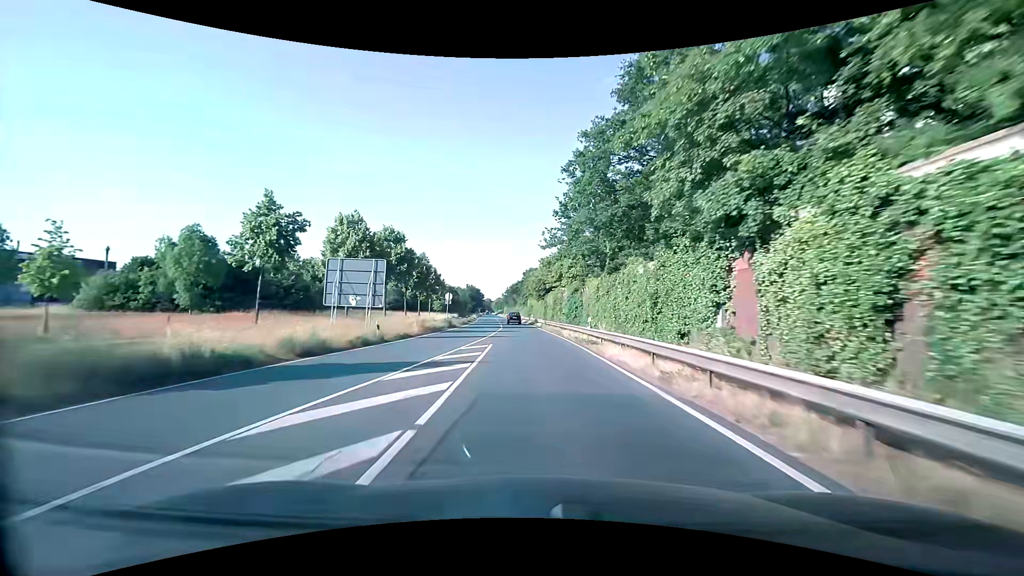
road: primary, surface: asphalt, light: Day
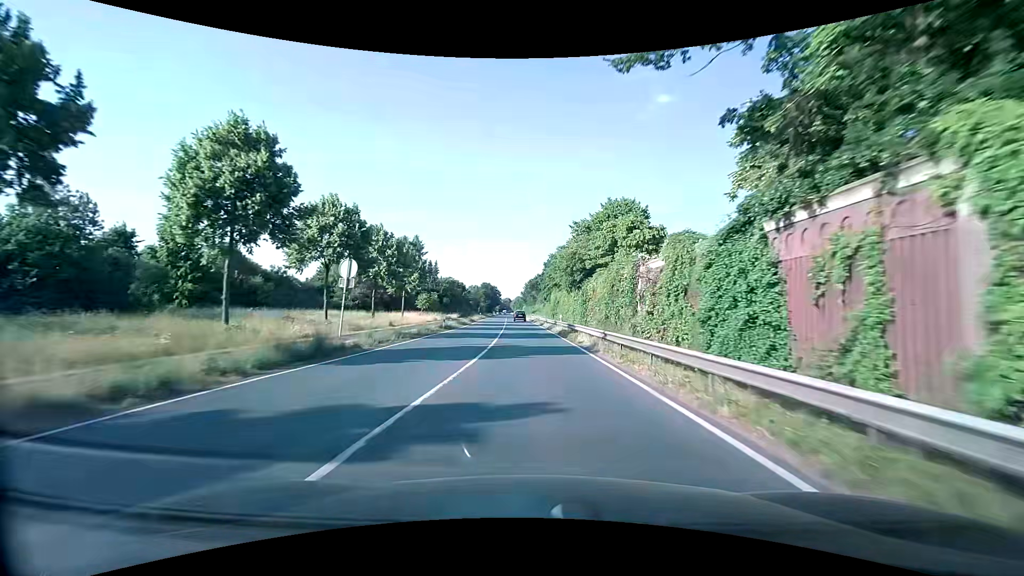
(-0.8, +32.3) m; -2°
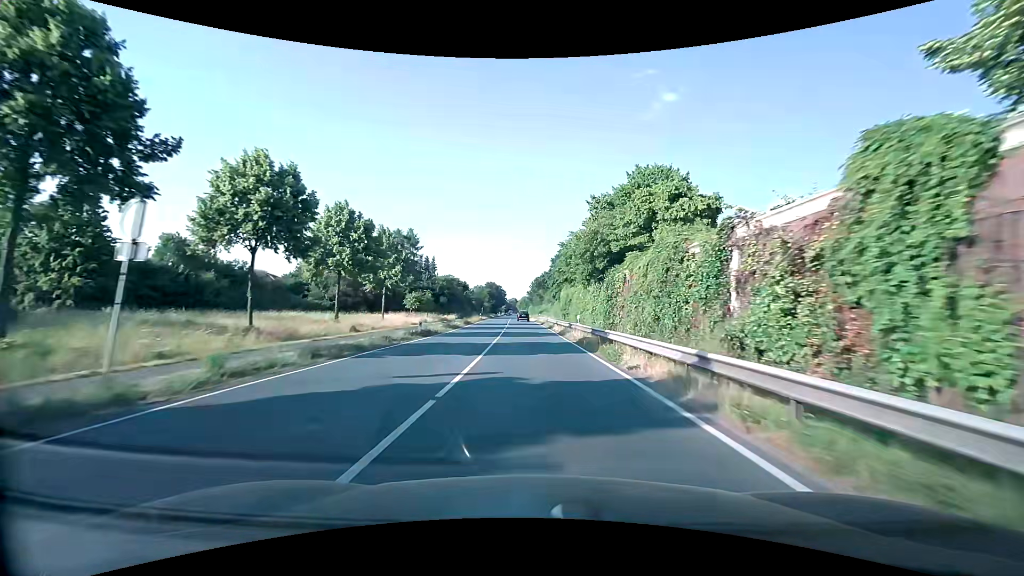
(-0.1, +10.8) m; -1°
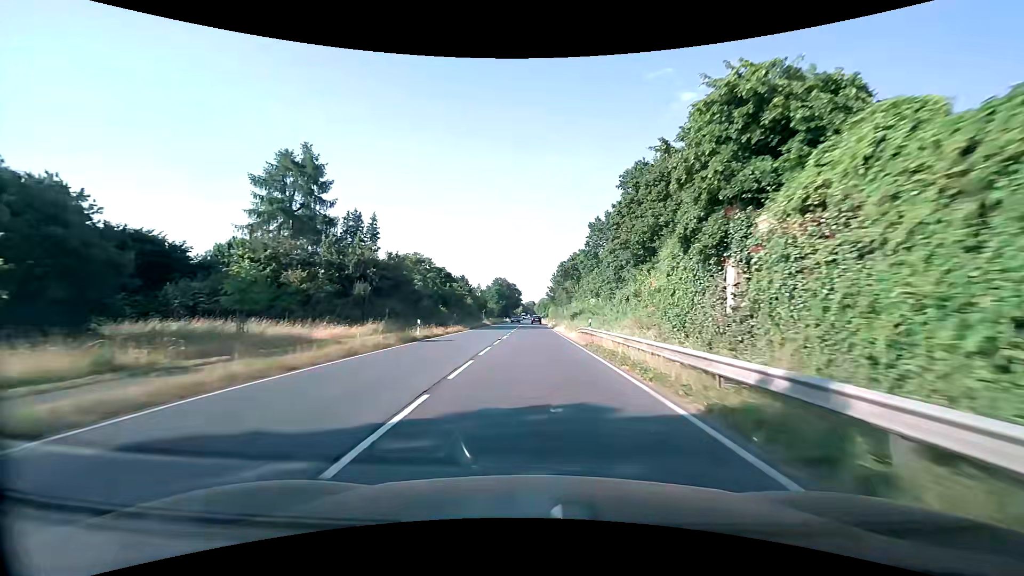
(-1.1, +53.8) m; -2°
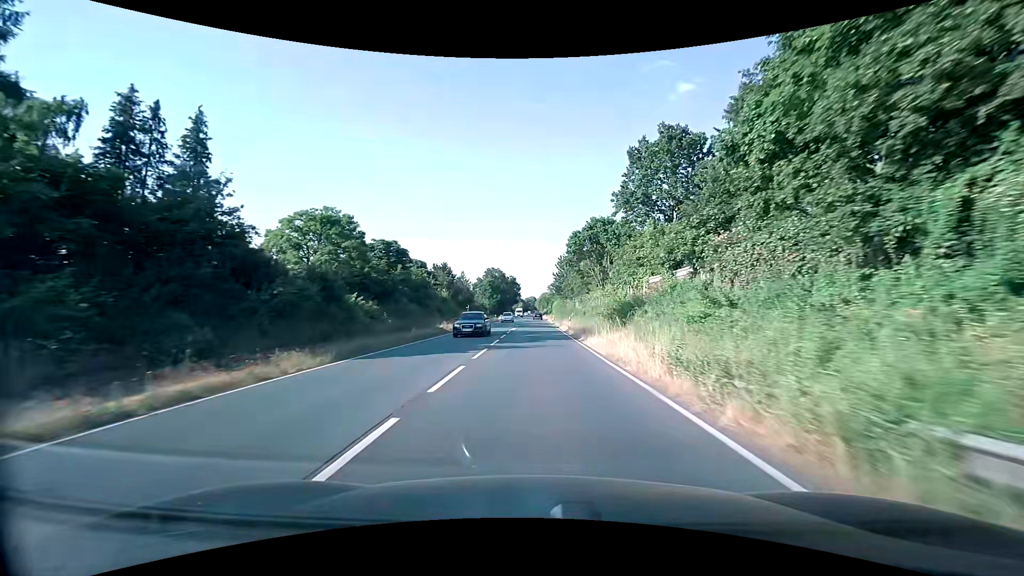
(-0.1, +32.3) m; 0°
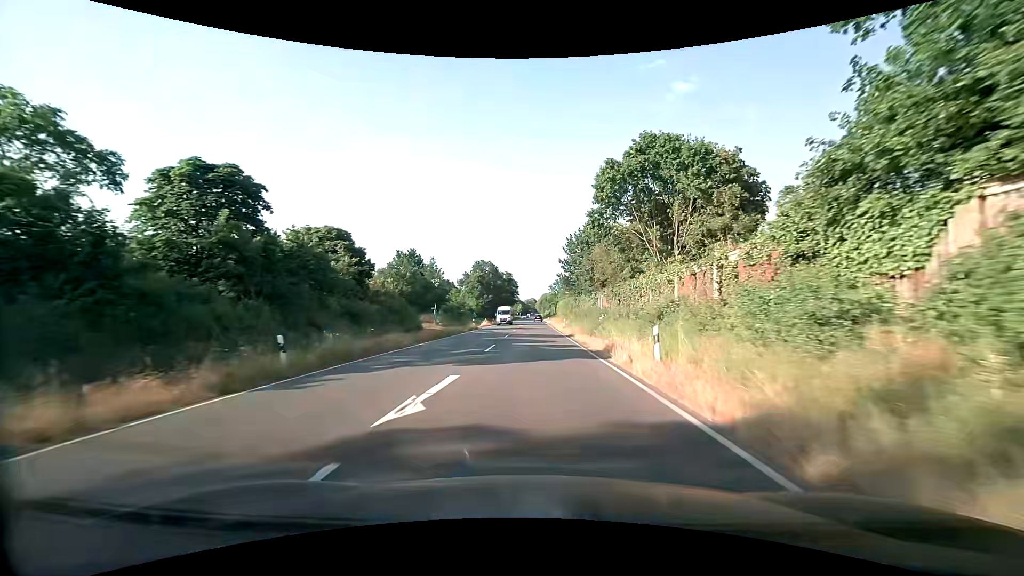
(0.0, +32.4) m; 0°
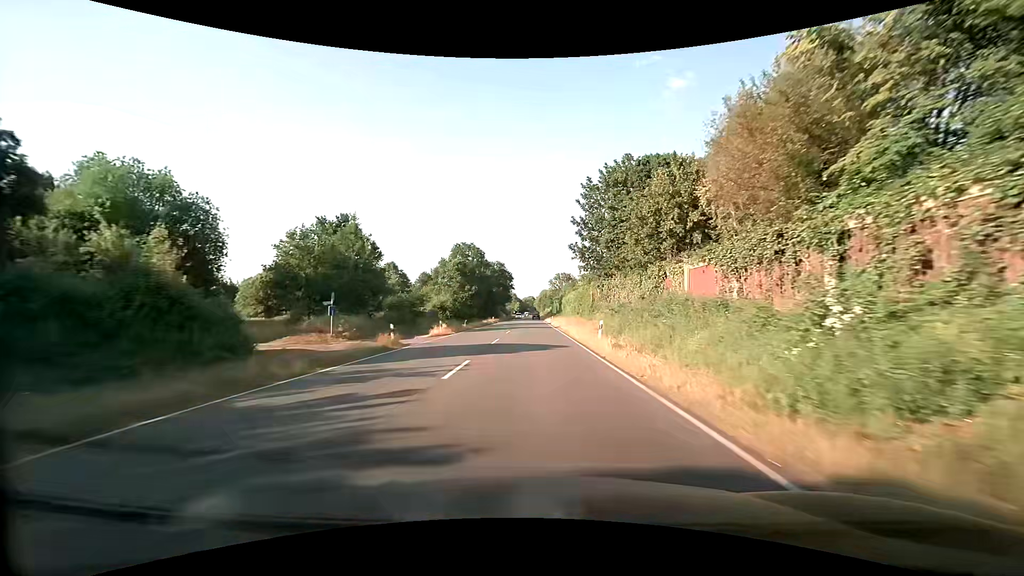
(0.0, +32.4) m; 0°
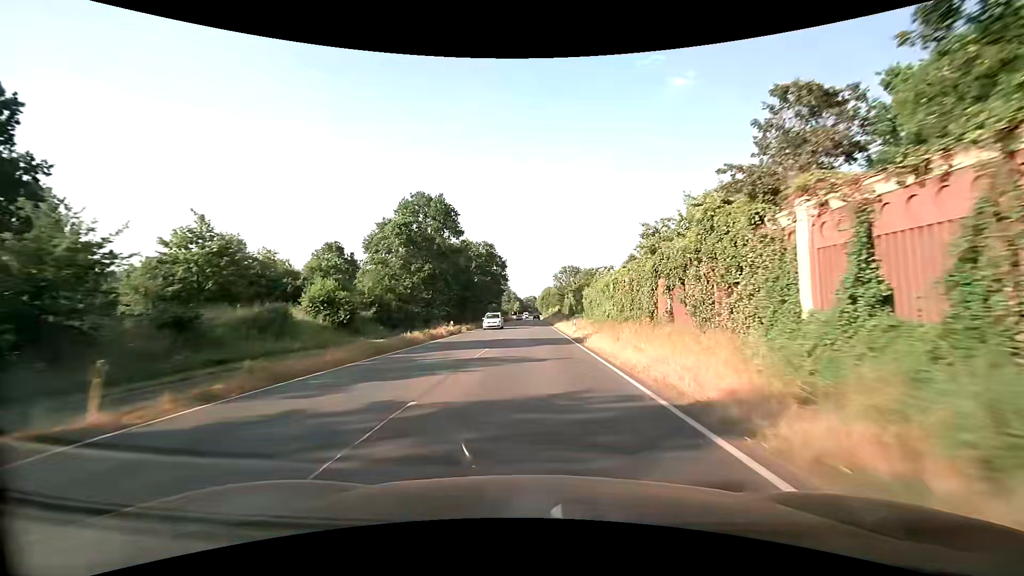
(-0.3, +43.1) m; 0°
(0, +10) (0, +20) (0, +30) (0, +40) (0, +50) (0, +60) (0, +70) (0, +80) (0, +90) (0, +100) m
